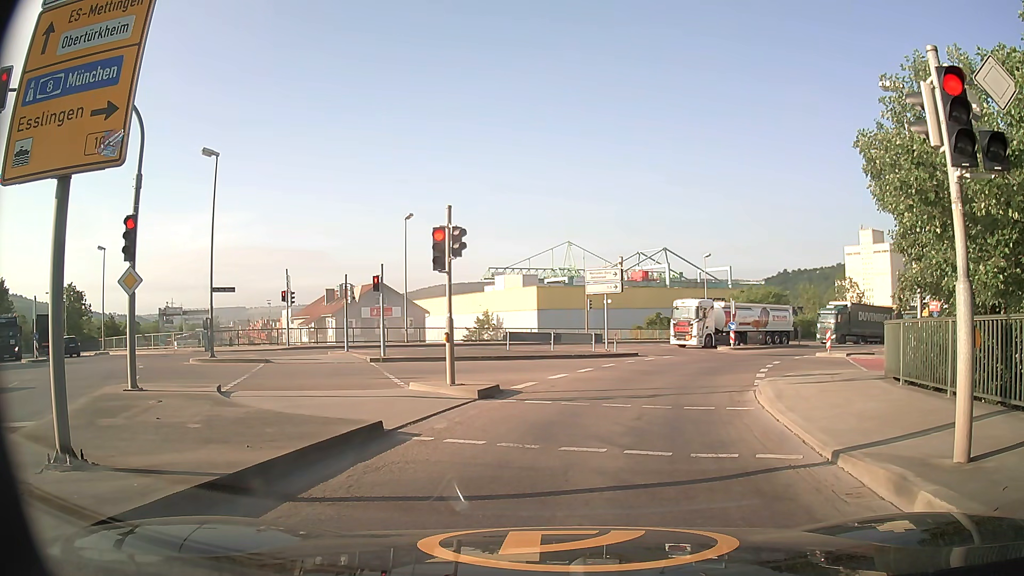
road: secondary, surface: asphalt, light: Day
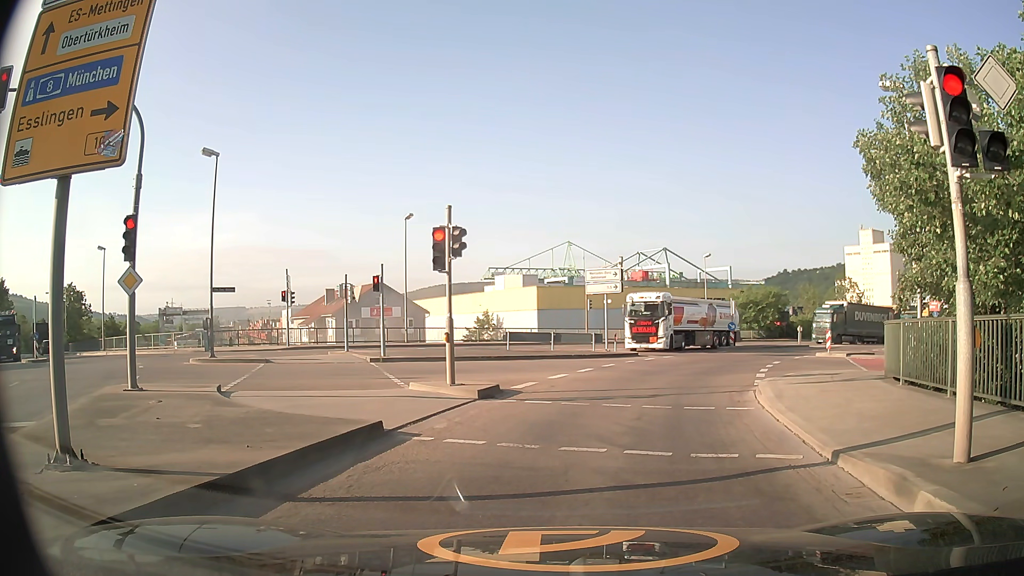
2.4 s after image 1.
(0.0, 0.0) m; 0°
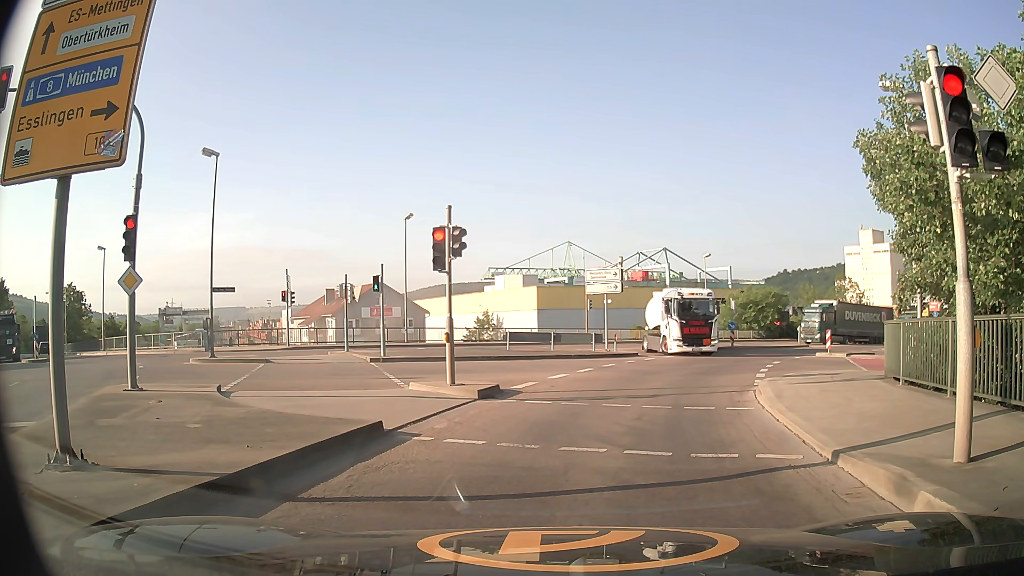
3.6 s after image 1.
(0.0, 0.0) m; 0°
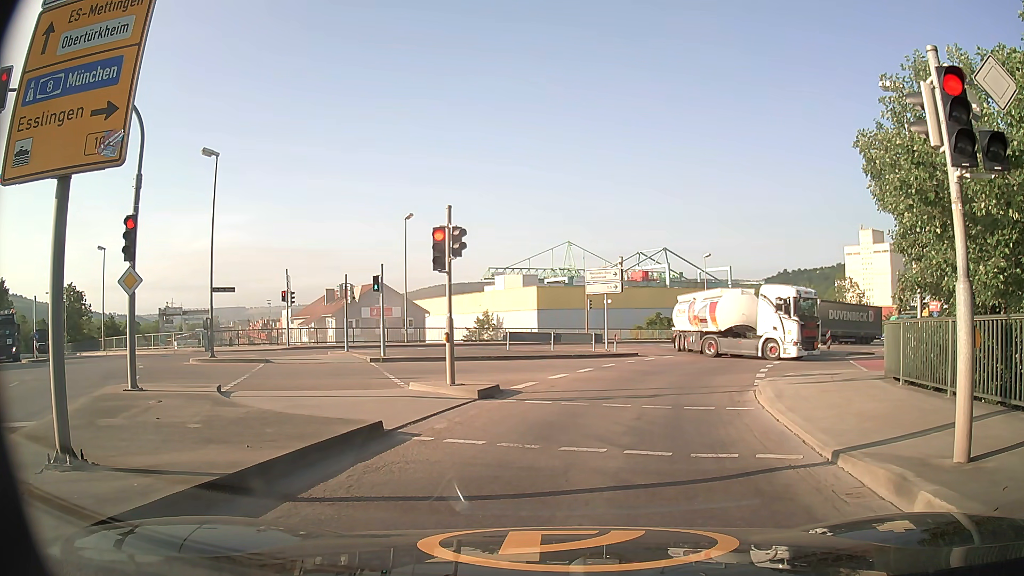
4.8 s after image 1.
(0.0, 0.0) m; 0°
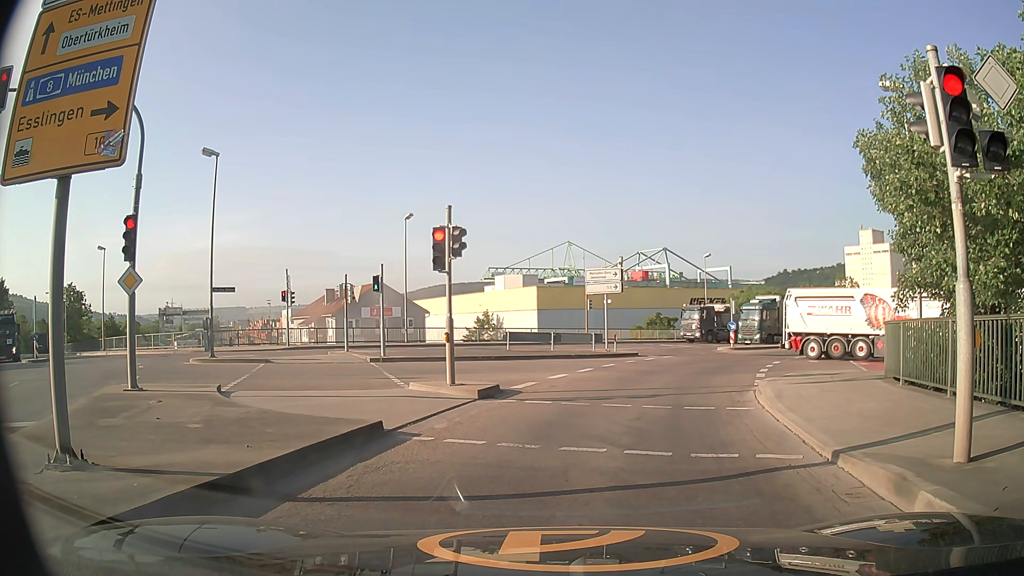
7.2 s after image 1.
(0.0, 0.0) m; 0°
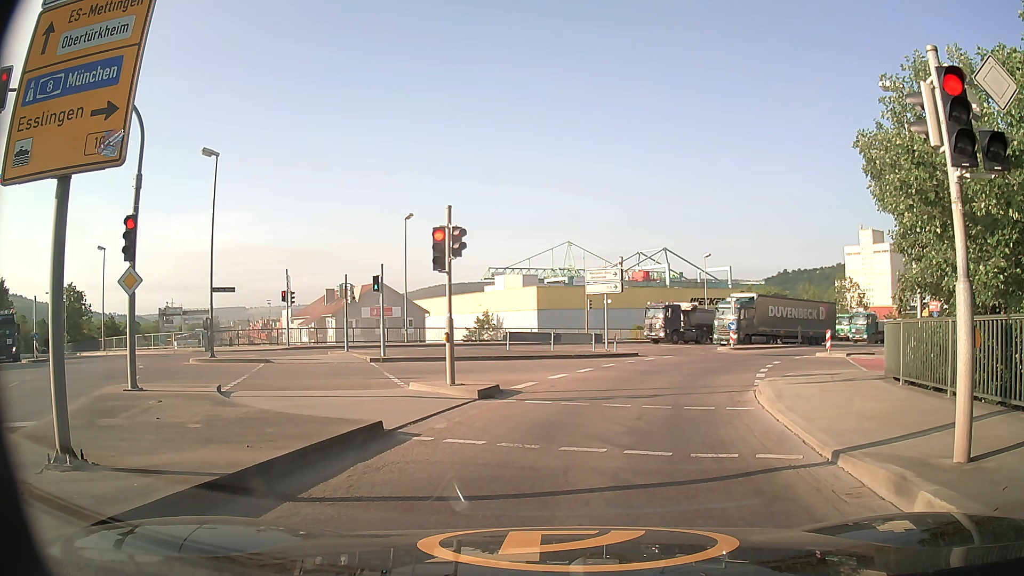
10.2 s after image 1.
(0.0, 0.0) m; 0°
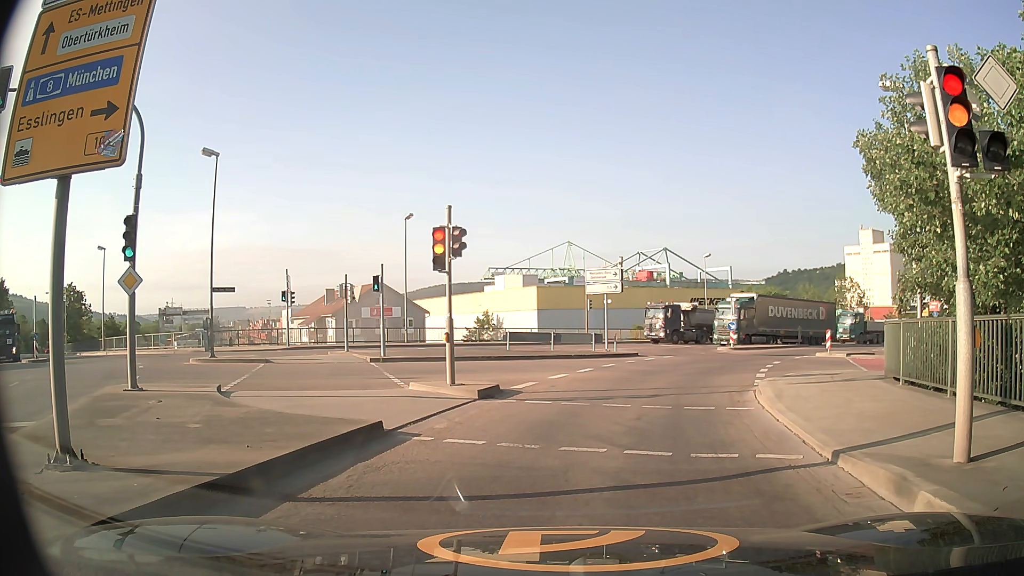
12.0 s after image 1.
(0.0, 0.0) m; 0°
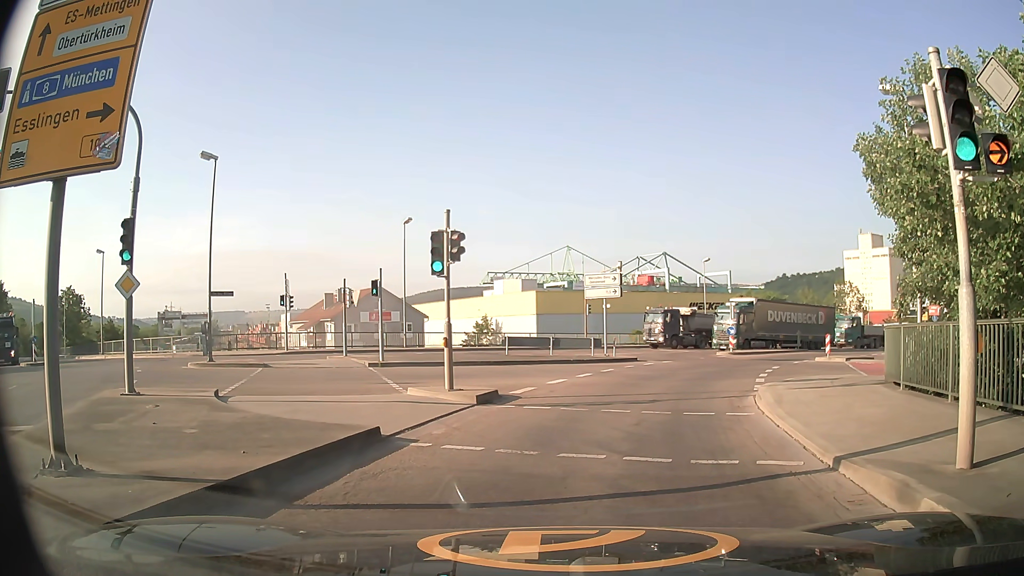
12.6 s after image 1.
(0.0, +0.1) m; 0°
(+1, +10) (+3, +20) (+6, +29) (+11, +38) (+17, +46) (+24, +53) (+31, +60) (+39, +67) (+47, +73) (+55, +78) m
